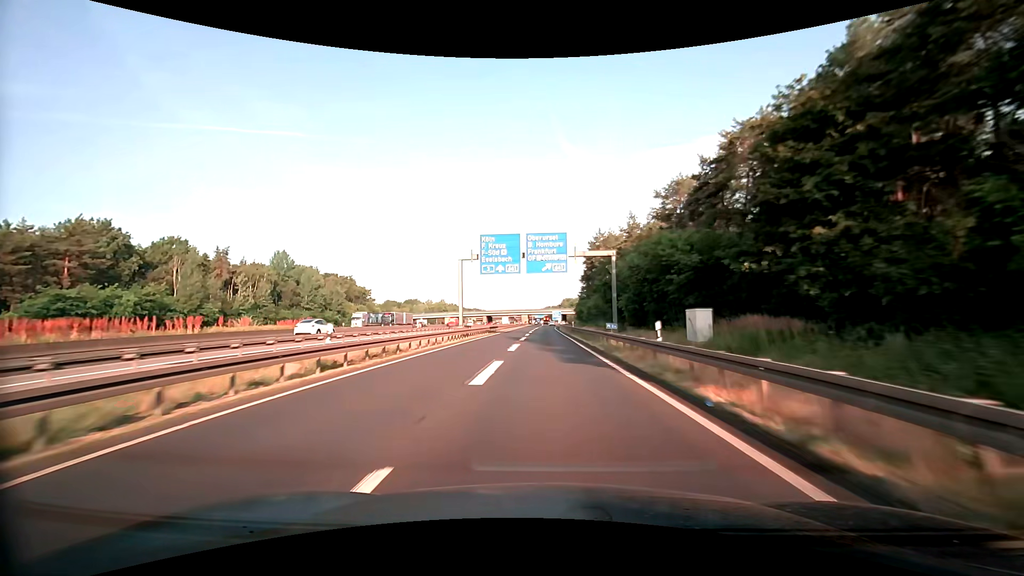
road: motorway_link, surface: asphalt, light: Day
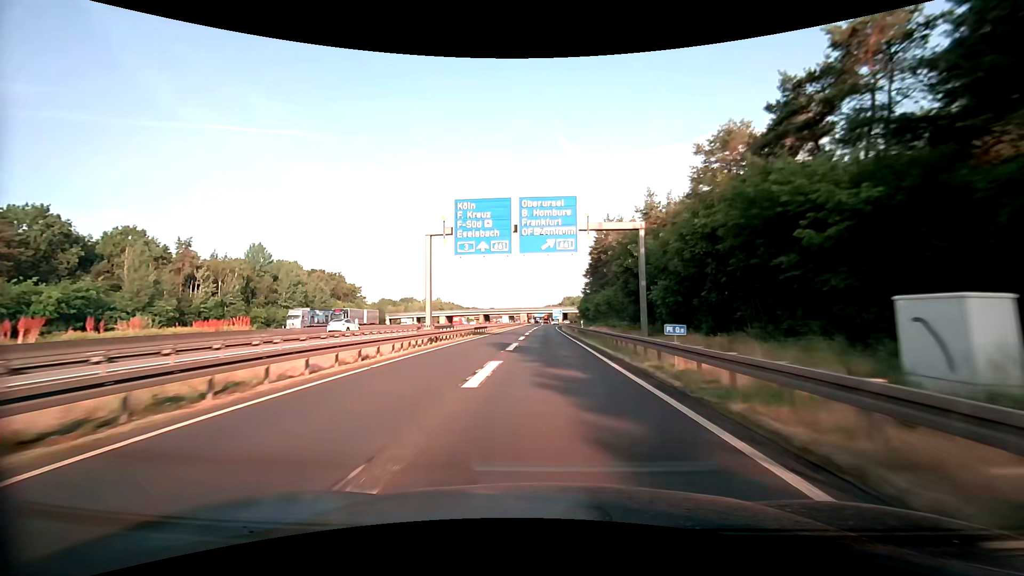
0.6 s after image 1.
(0.0, +12.7) m; 0°
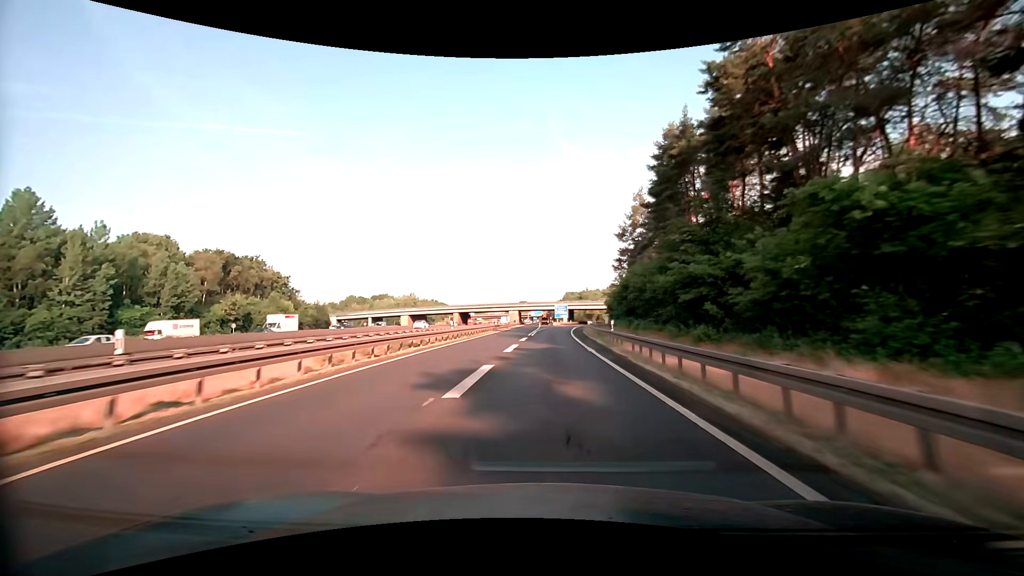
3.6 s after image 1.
(+0.2, +62.1) m; 0°
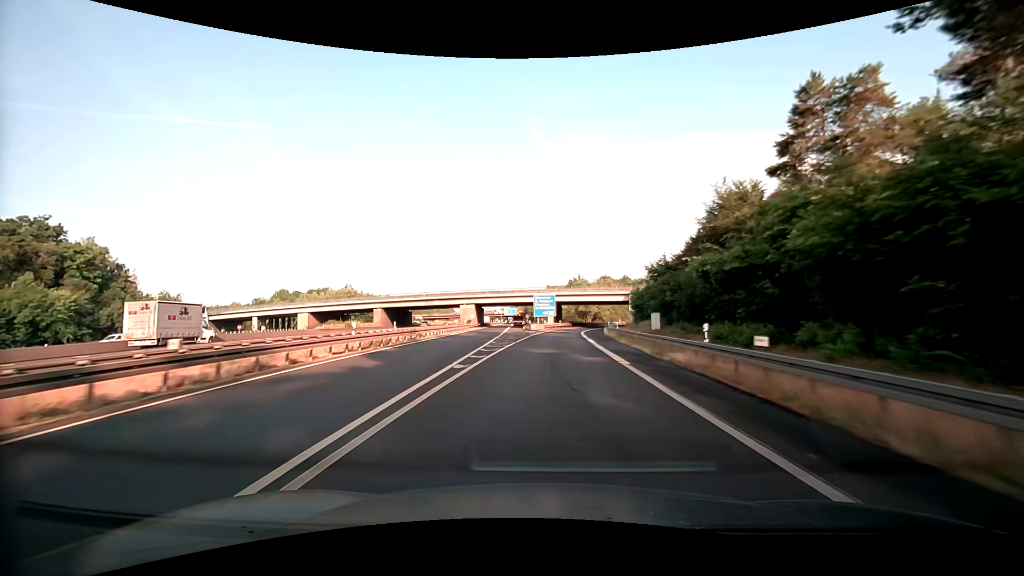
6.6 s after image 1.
(+1.2, +60.3) m; +3°
(0, +10) (0, +20) (0, +30) (0, +40) (+1, +50) (+2, +60) (+3, +70) (+4, +80) (+6, +90) (+9, +99) m
